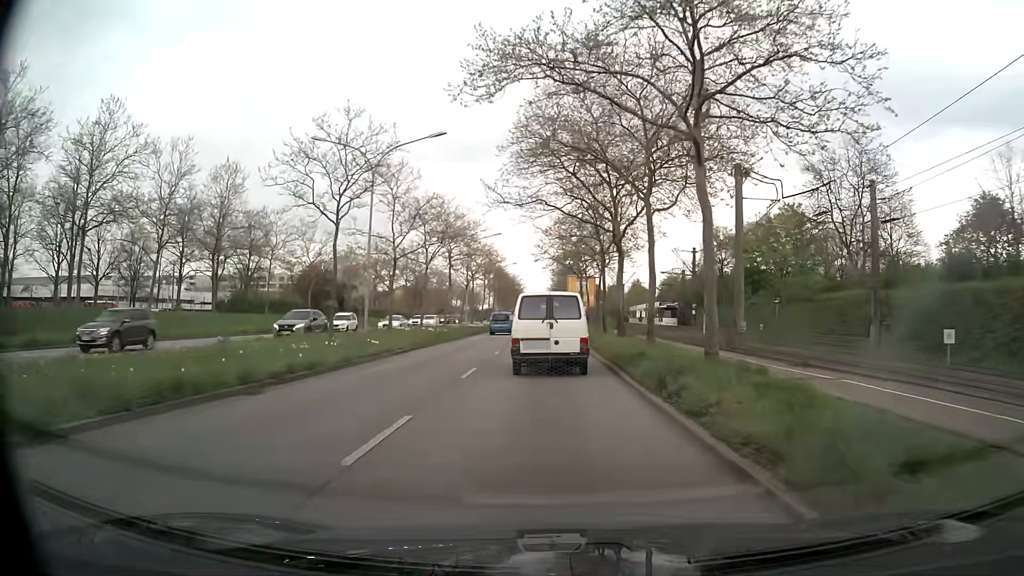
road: primary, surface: asphalt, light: Day
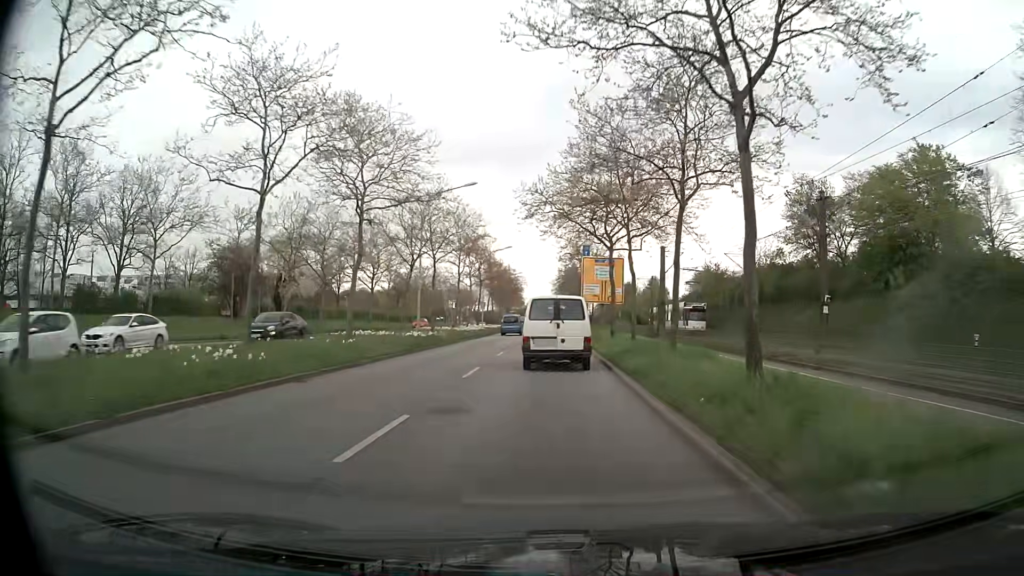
(-0.2, +27.2) m; -1°
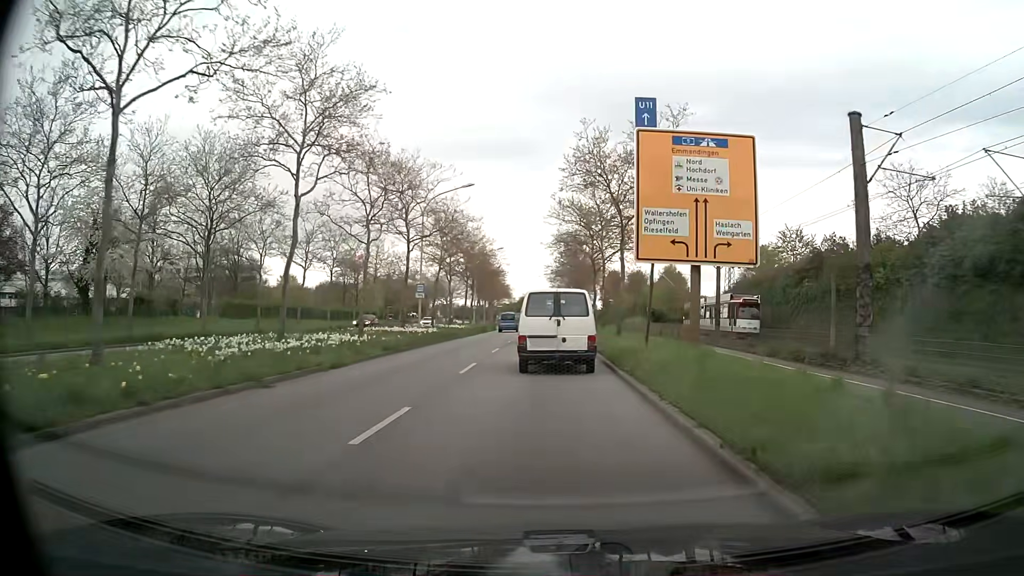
(+0.2, +35.8) m; +1°
(0, +10) (0, +20) (0, +30) (-1, +40) (-1, +50) (-1, +60) (-1, +70) (-2, +80) (-2, +90) (-2, +100) m
